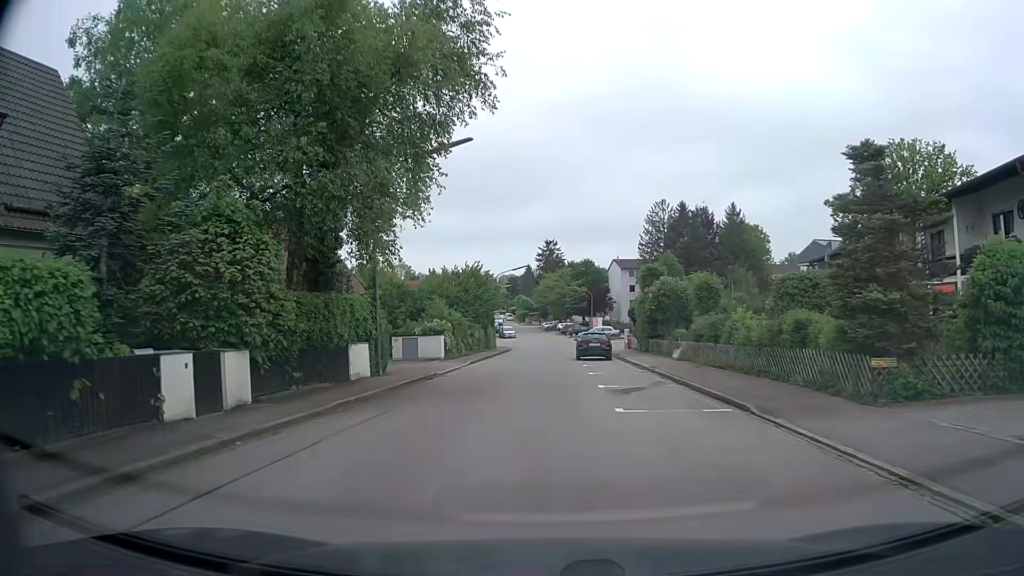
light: Day
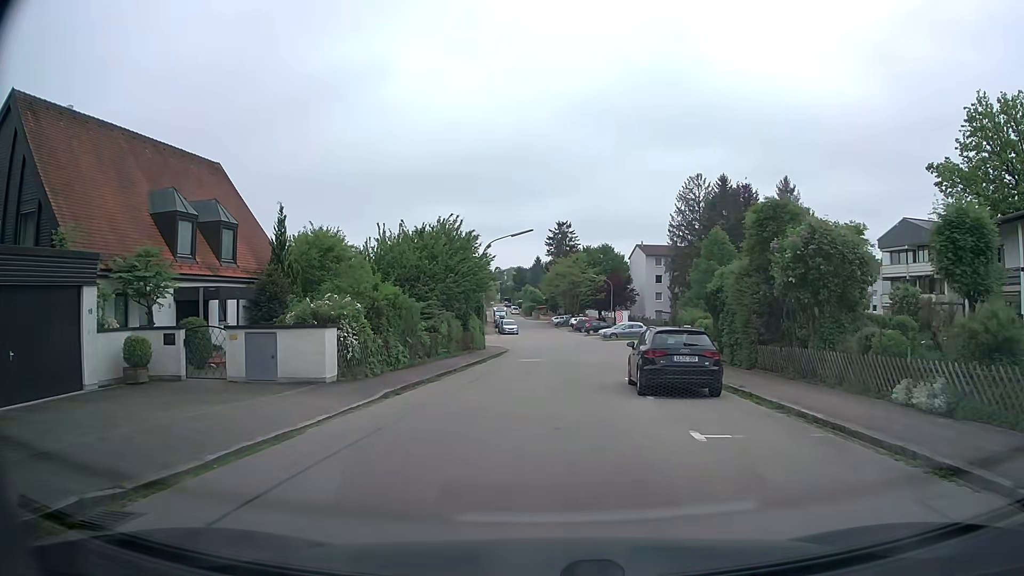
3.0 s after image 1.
(-0.3, +19.2) m; -1°
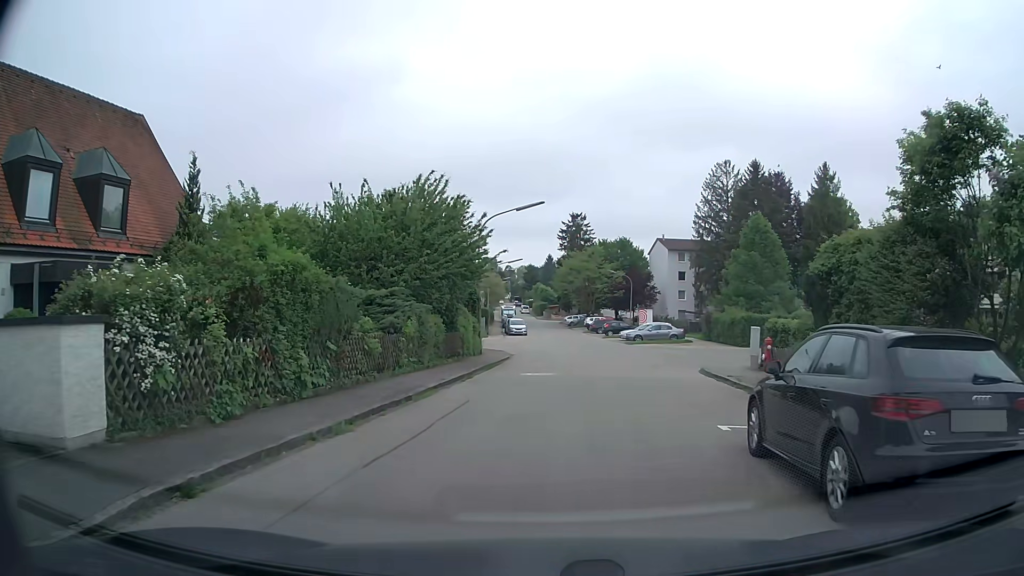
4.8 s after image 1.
(-0.1, +9.2) m; -3°
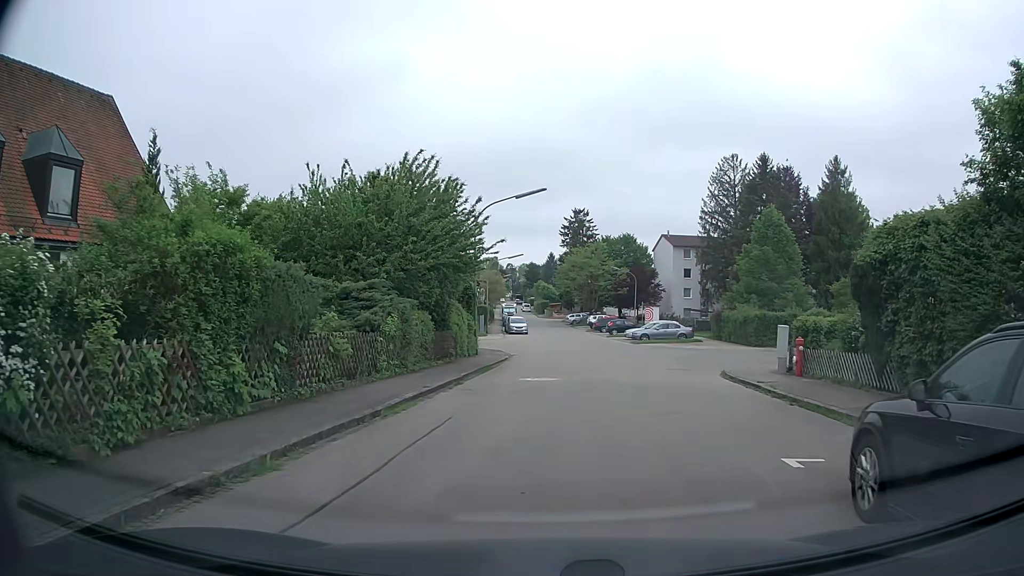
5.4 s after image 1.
(+0.1, +2.7) m; +1°
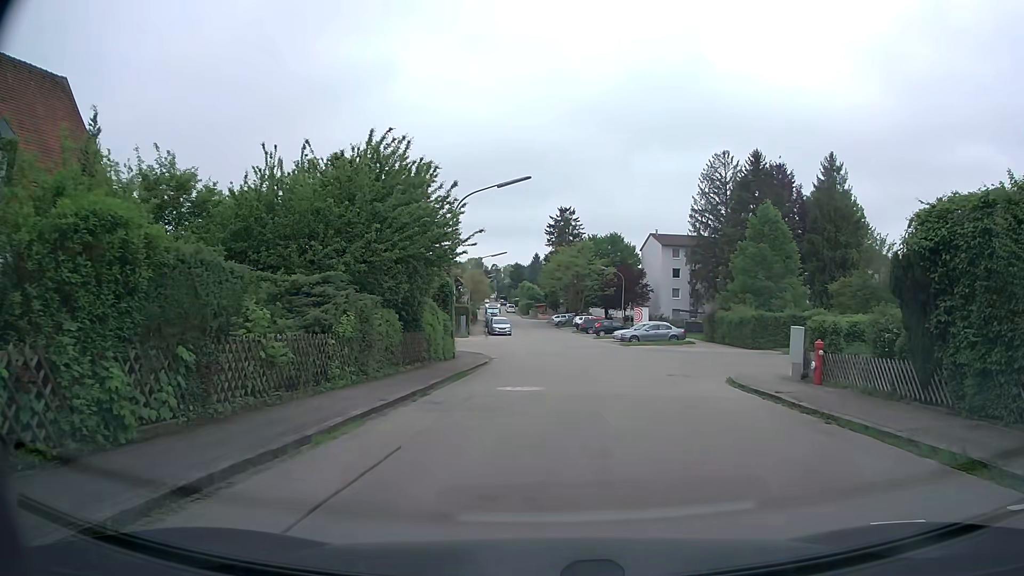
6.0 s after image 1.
(0.0, +2.6) m; +2°
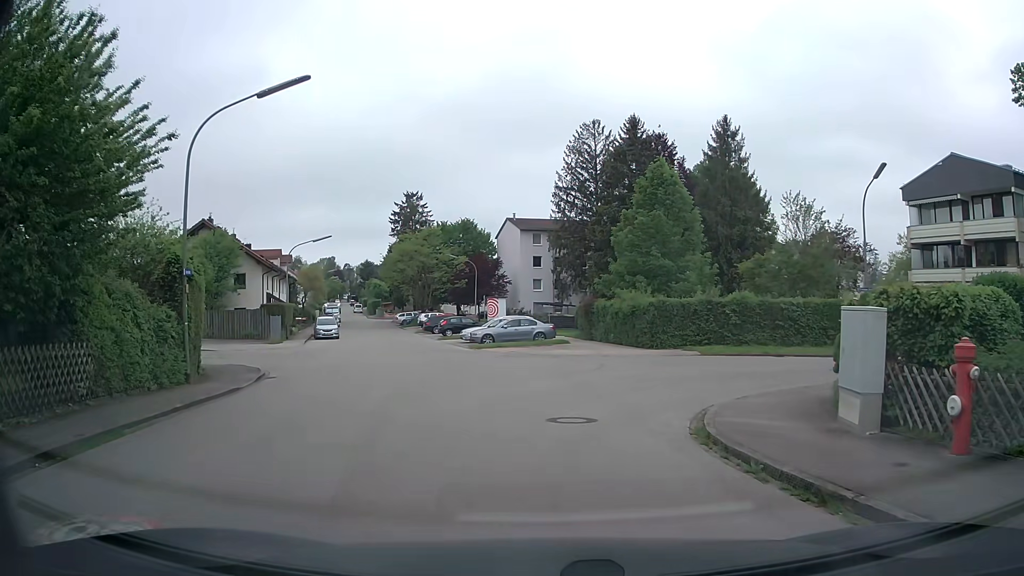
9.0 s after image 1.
(+1.3, +11.3) m; +11°
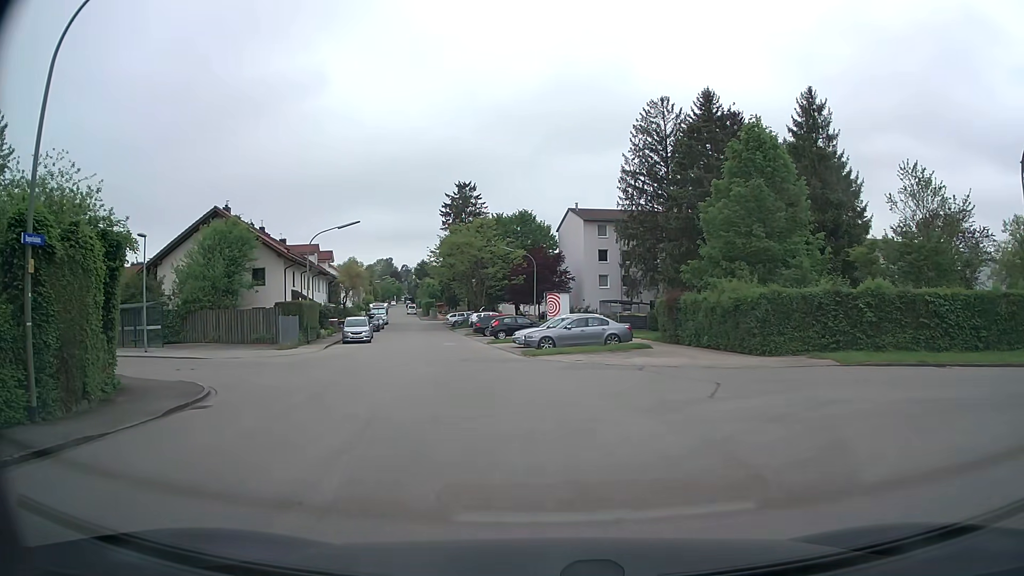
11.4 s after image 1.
(-0.1, +7.9) m; -4°
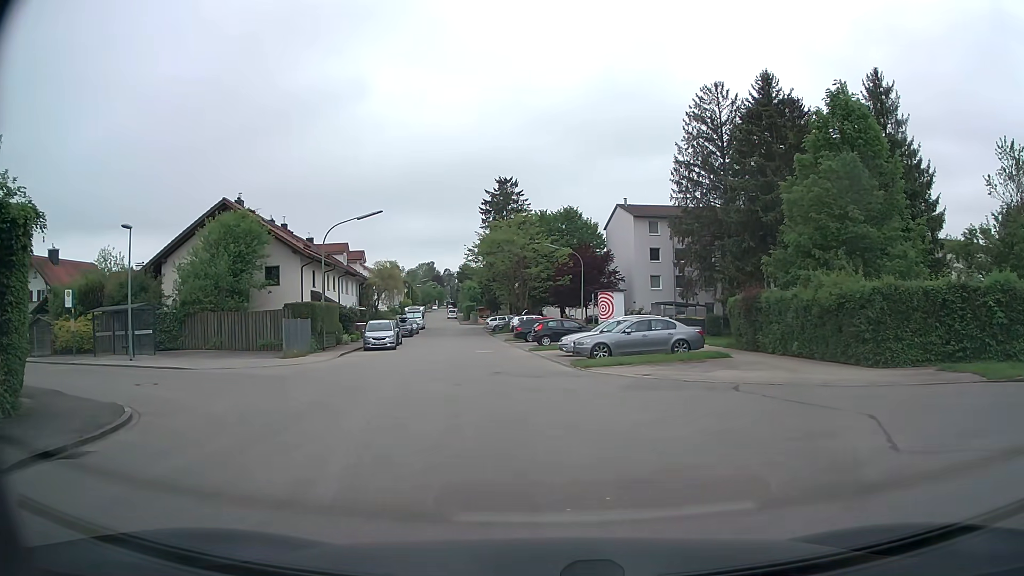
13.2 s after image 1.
(-0.2, +5.3) m; -4°
